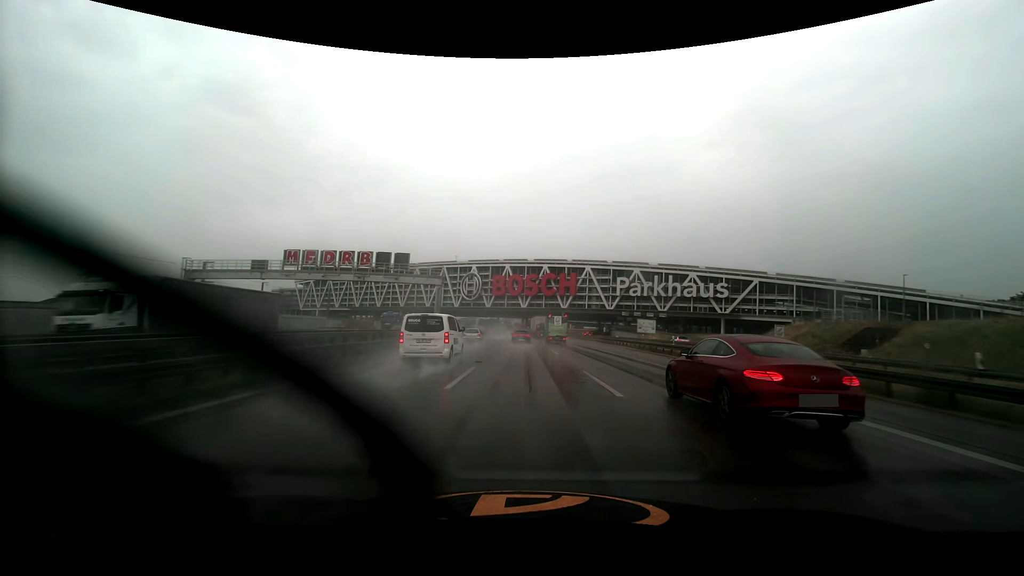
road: motorway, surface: asphalt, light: Day
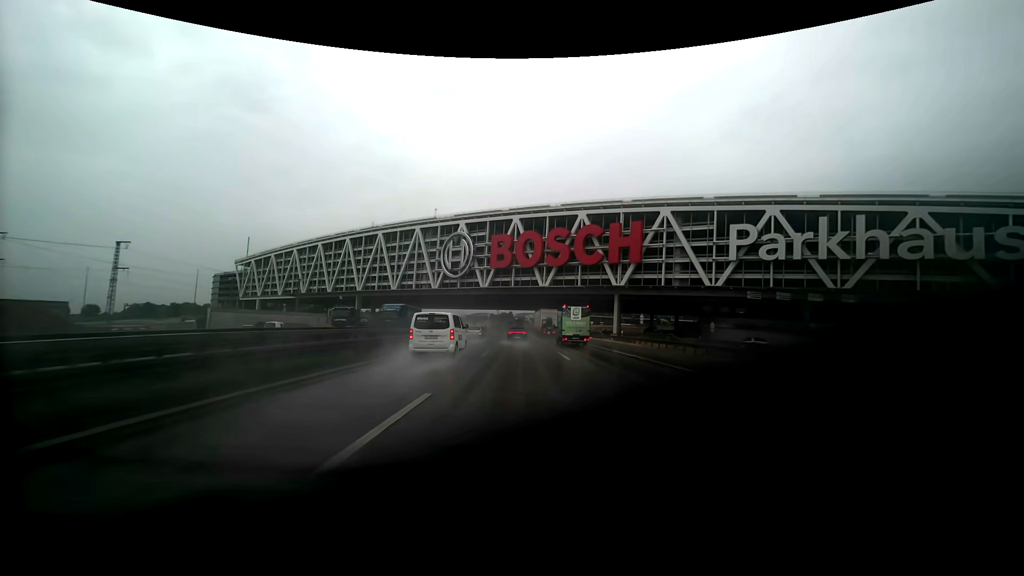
(-1.0, +79.8) m; -2°
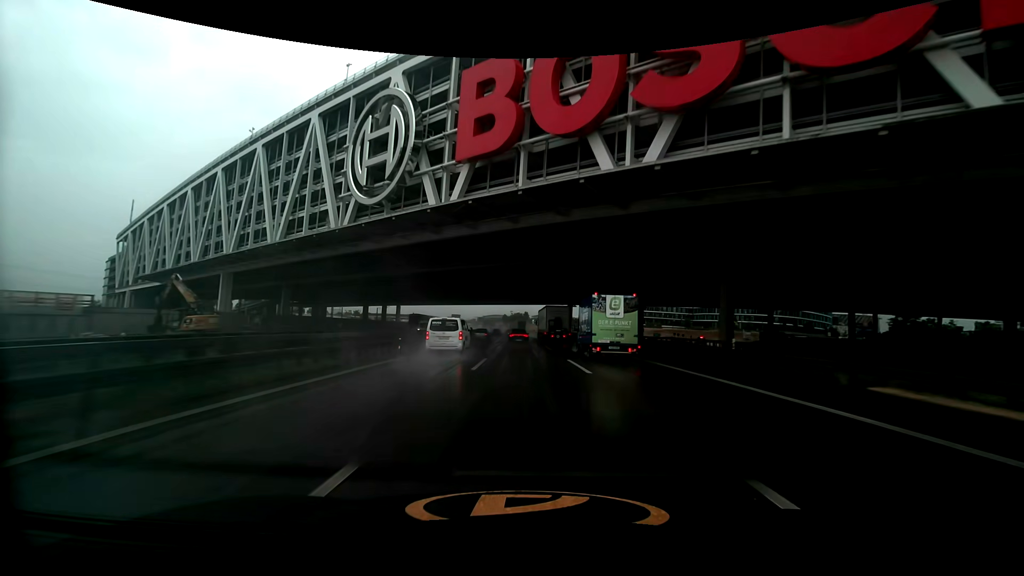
(-1.3, +77.3) m; -2°
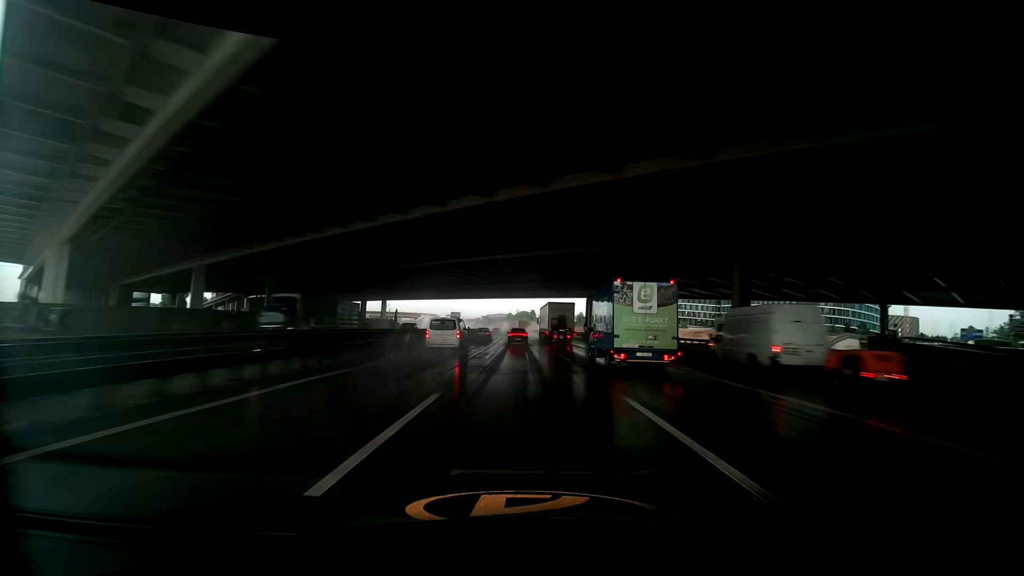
(-0.3, +30.9) m; -1°
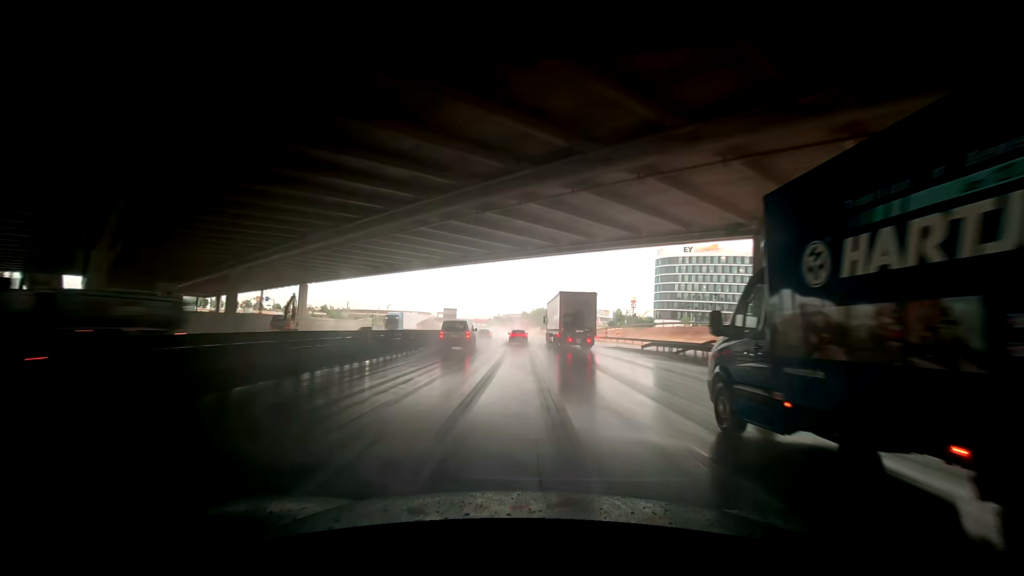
(+0.4, +77.1) m; 0°
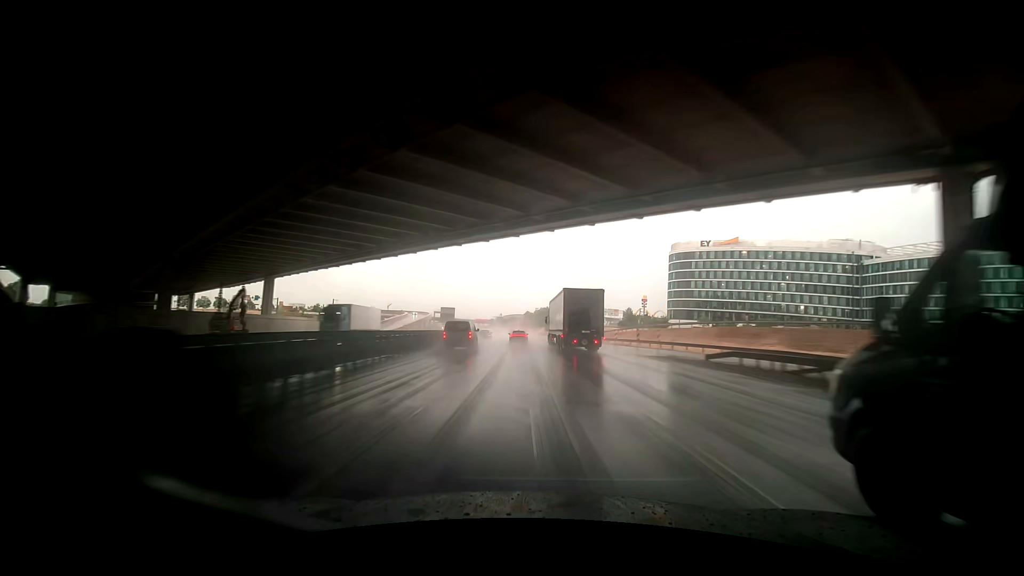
(-0.1, +15.6) m; -1°
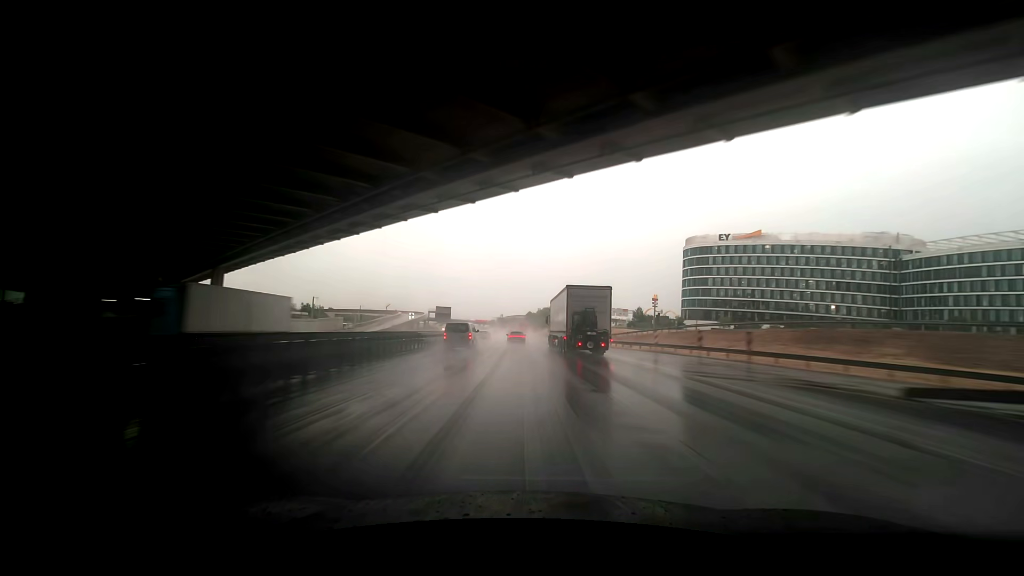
(-0.4, +15.7) m; -3°
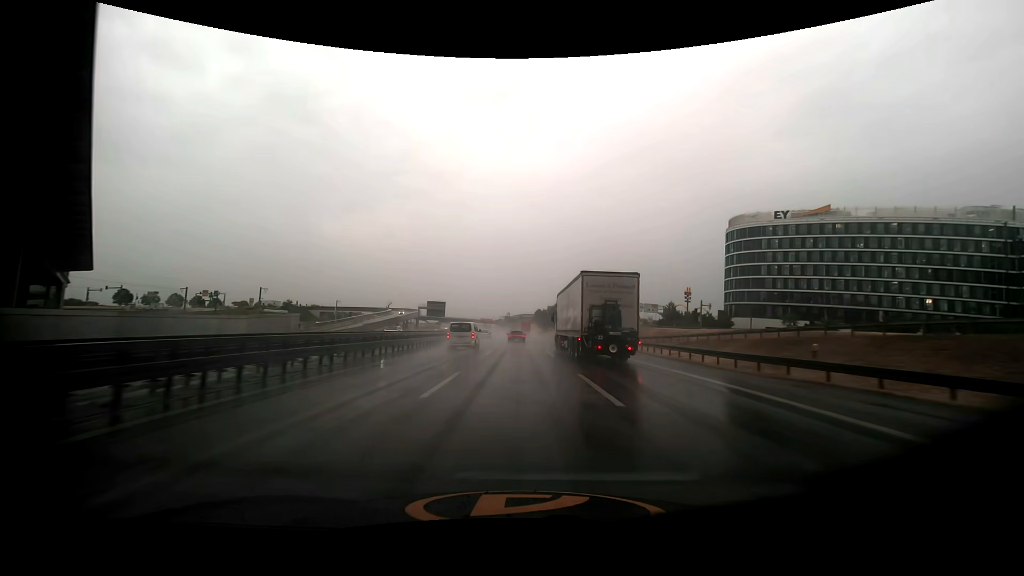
(-0.3, +31.8) m; -1°
(0, +10) (0, +20) (0, +30) (0, +40) (0, +50) (0, +60) (-1, +70) (-1, +80) (-1, +90) (-1, +100) m
